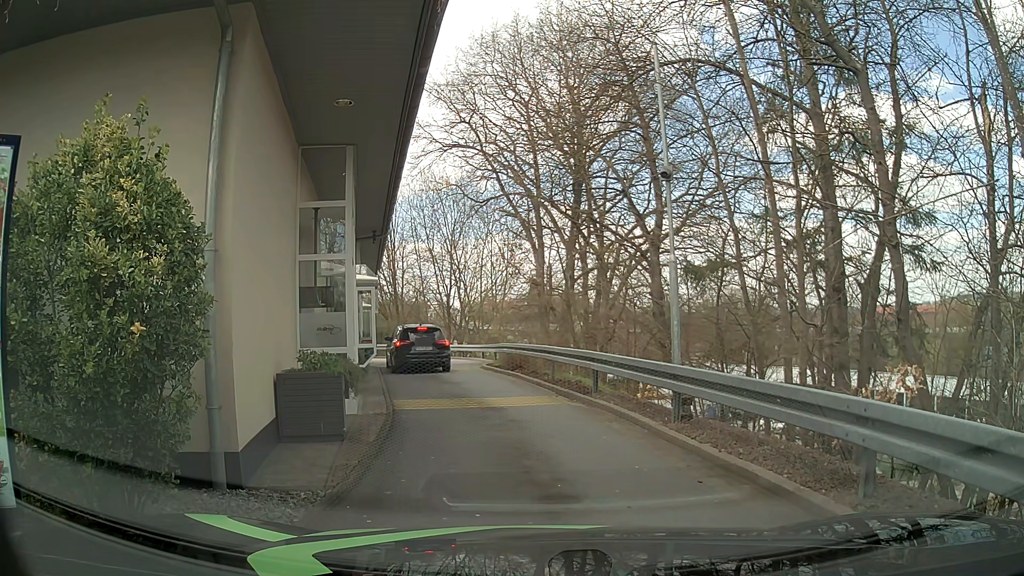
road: tertiary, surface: asphalt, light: Day
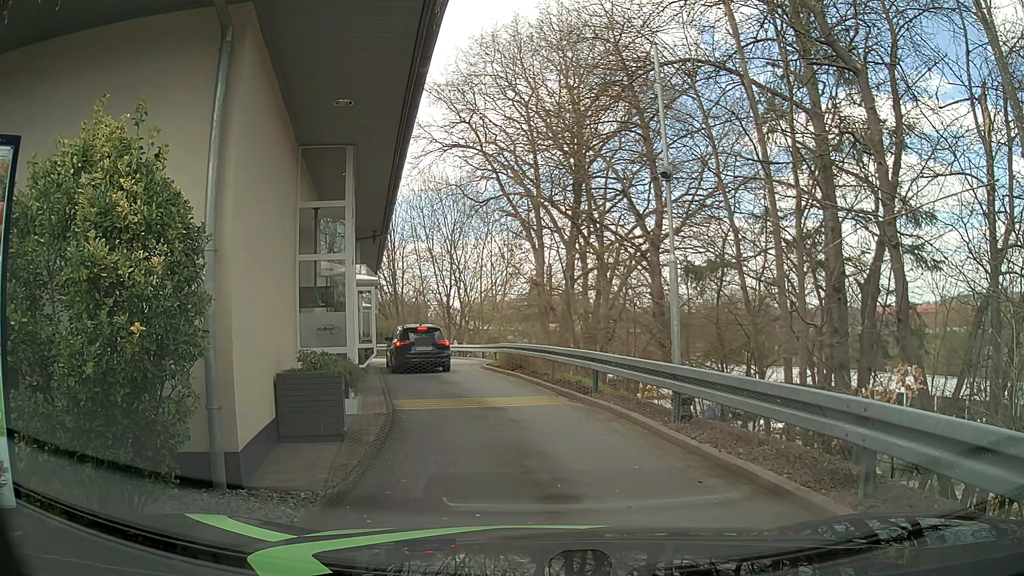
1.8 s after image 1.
(0.0, 0.0) m; 0°
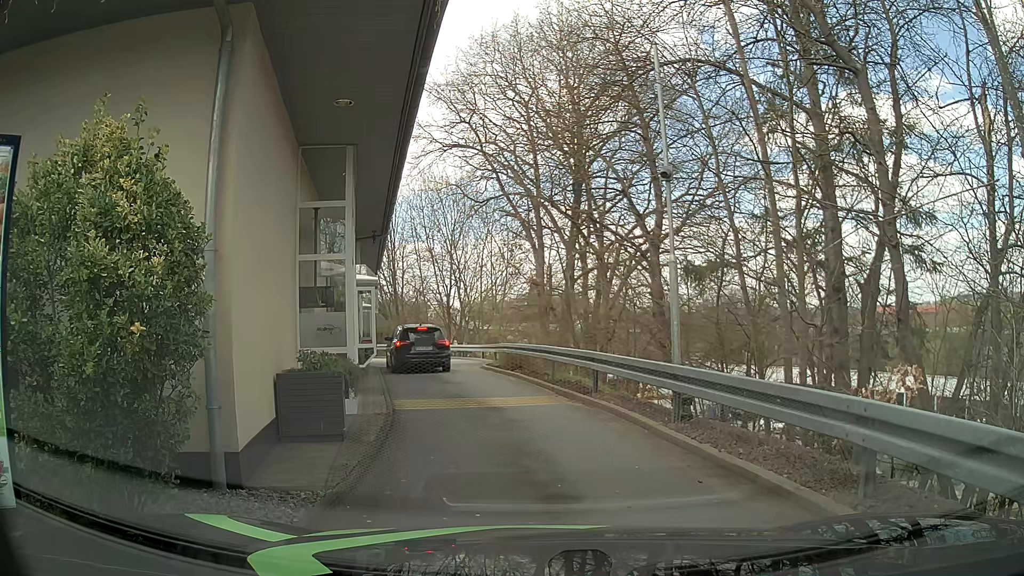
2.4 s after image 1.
(0.0, 0.0) m; 0°
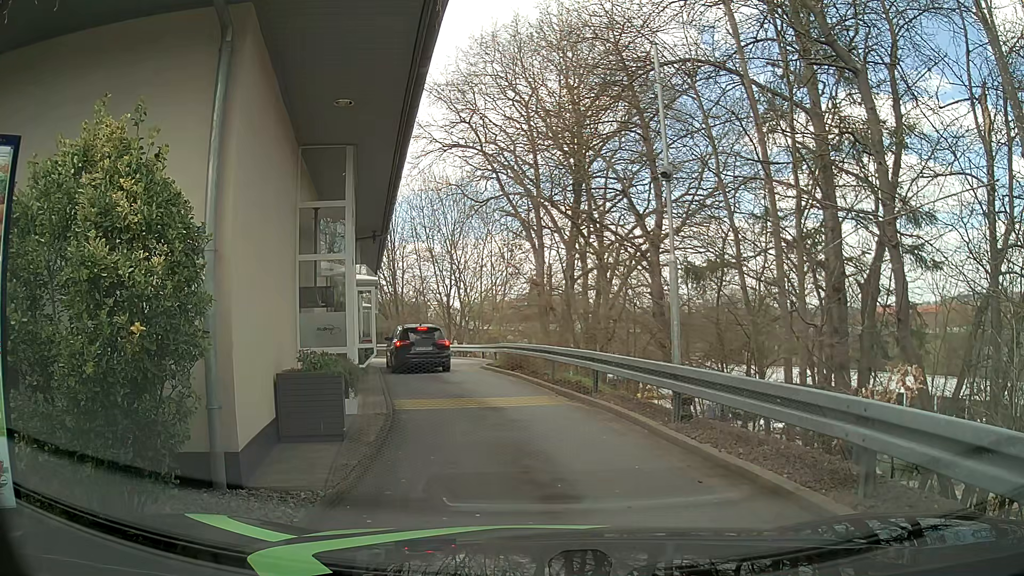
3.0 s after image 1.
(0.0, 0.0) m; 0°
